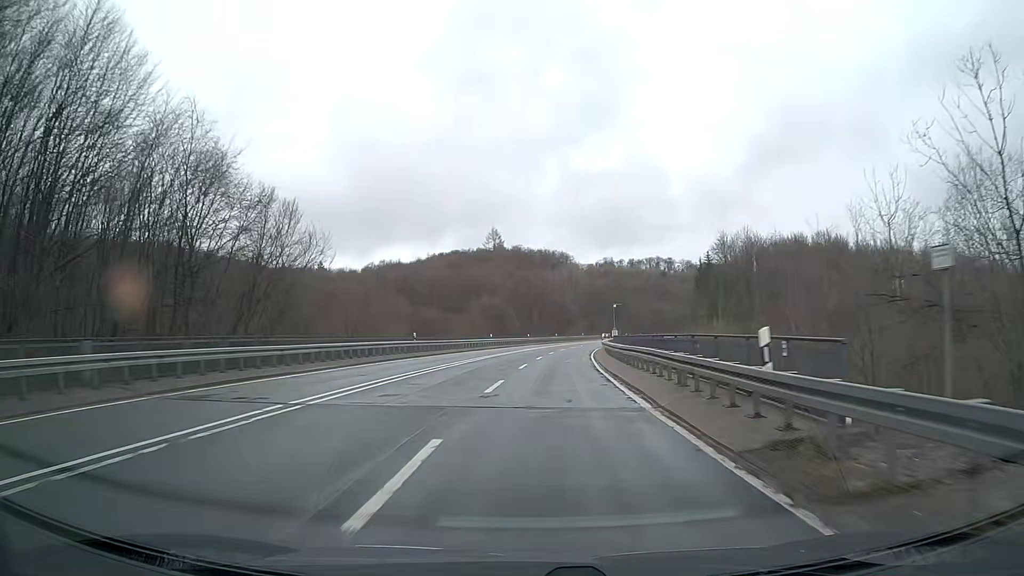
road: primary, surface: asphalt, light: Day
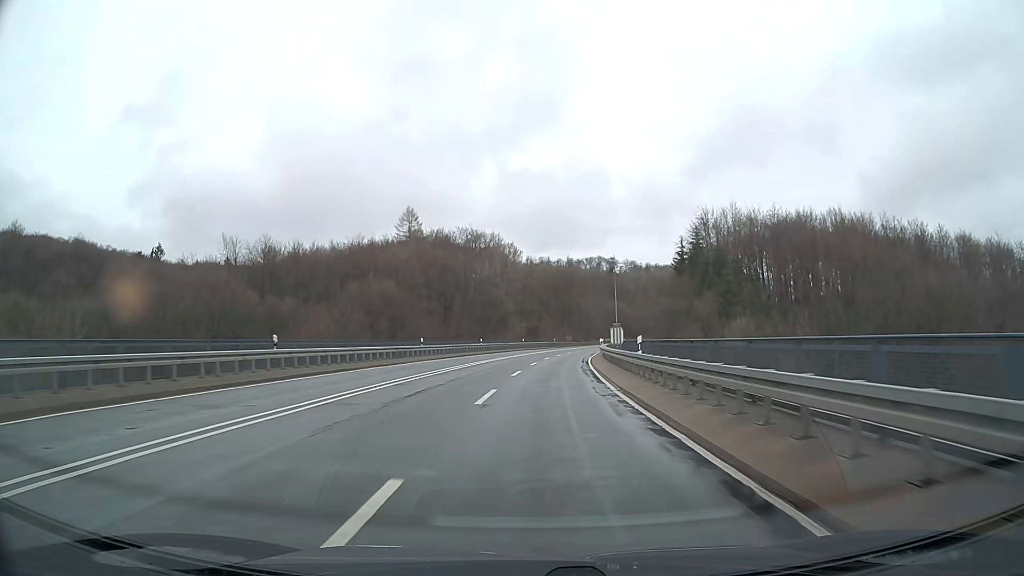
(+2.5, +50.1) m; +6°
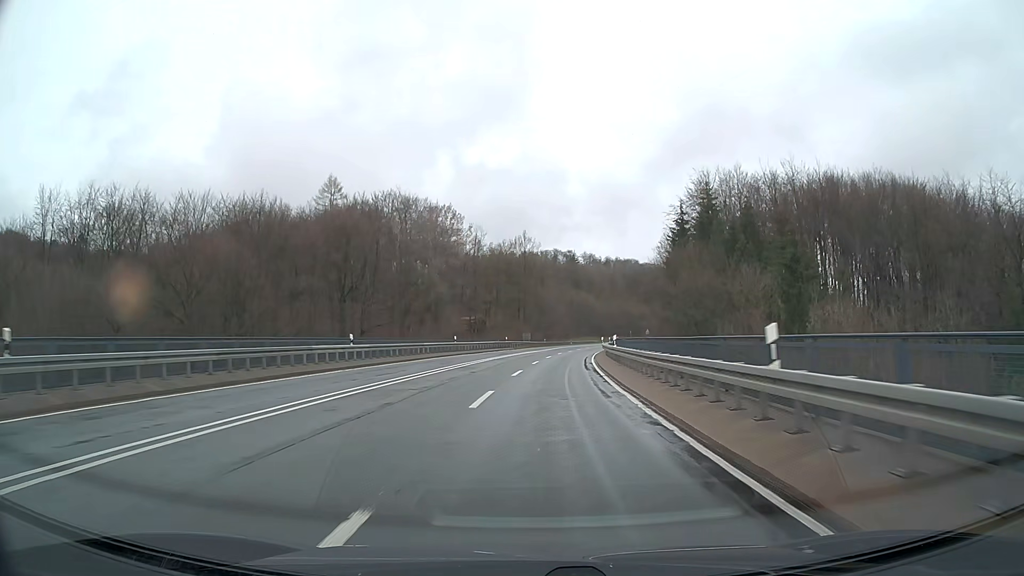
(+1.4, +37.5) m; +4°
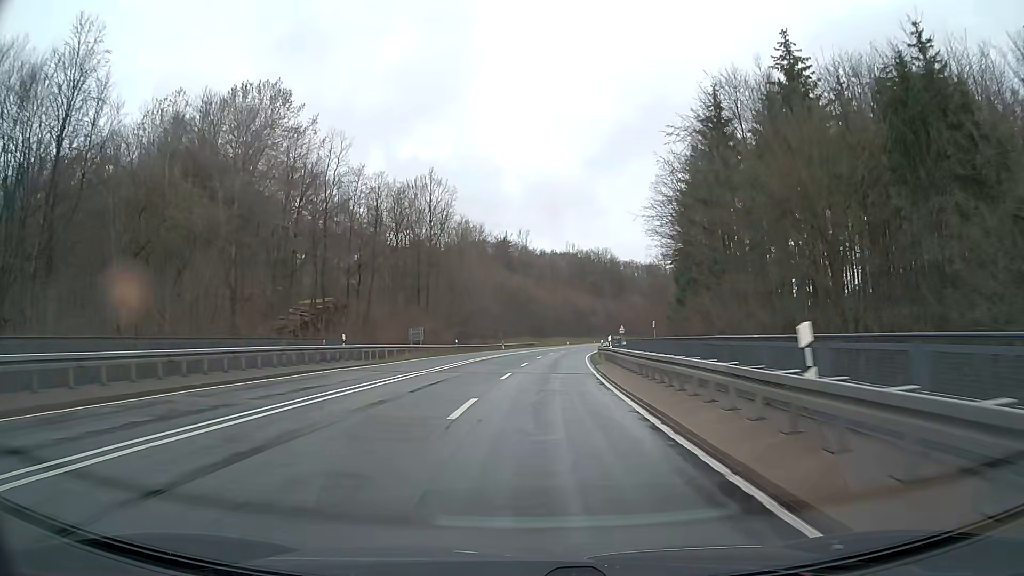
(+2.6, +50.0) m; +6°
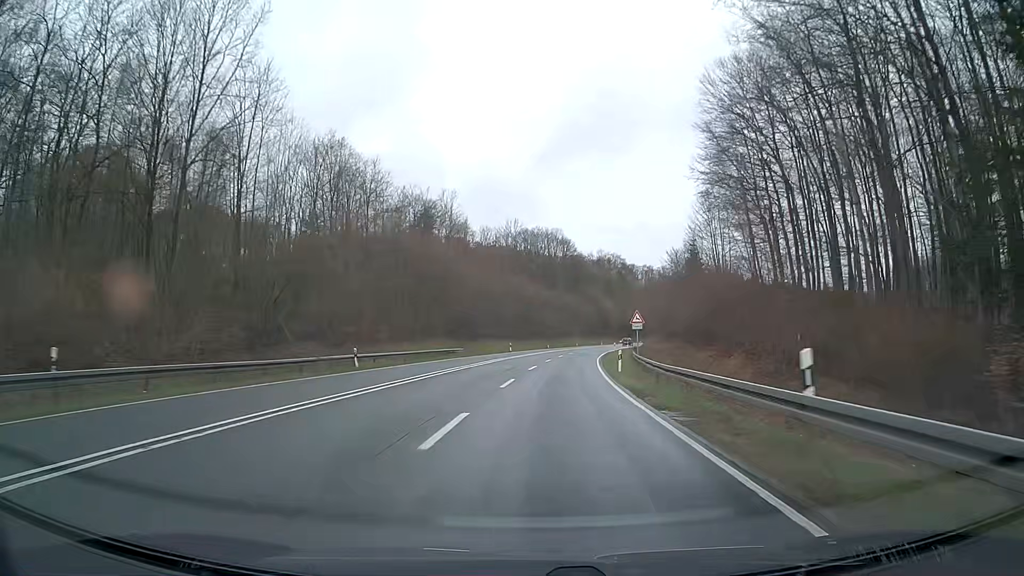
(+2.2, +50.0) m; +5°
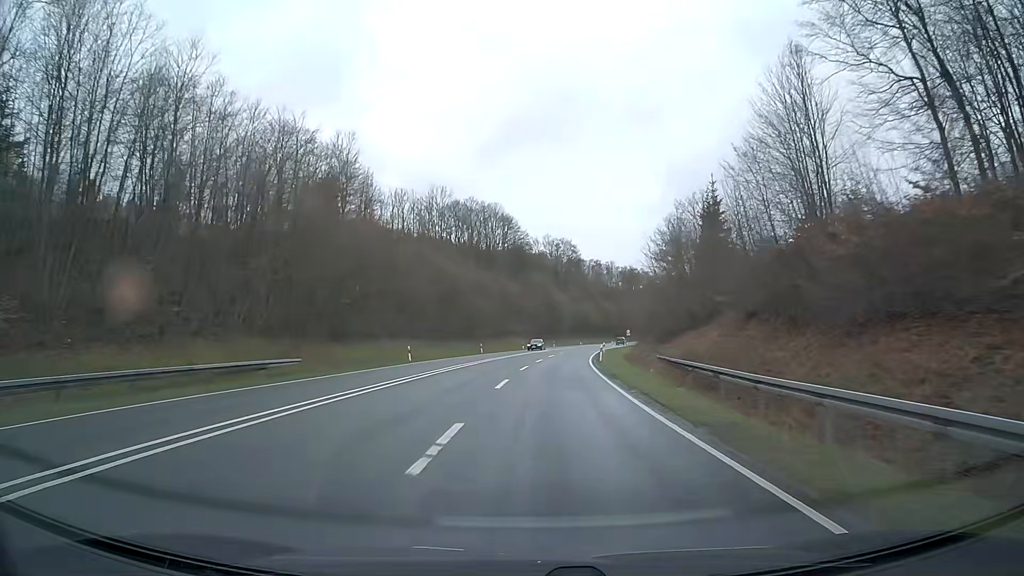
(+1.6, +37.6) m; +5°
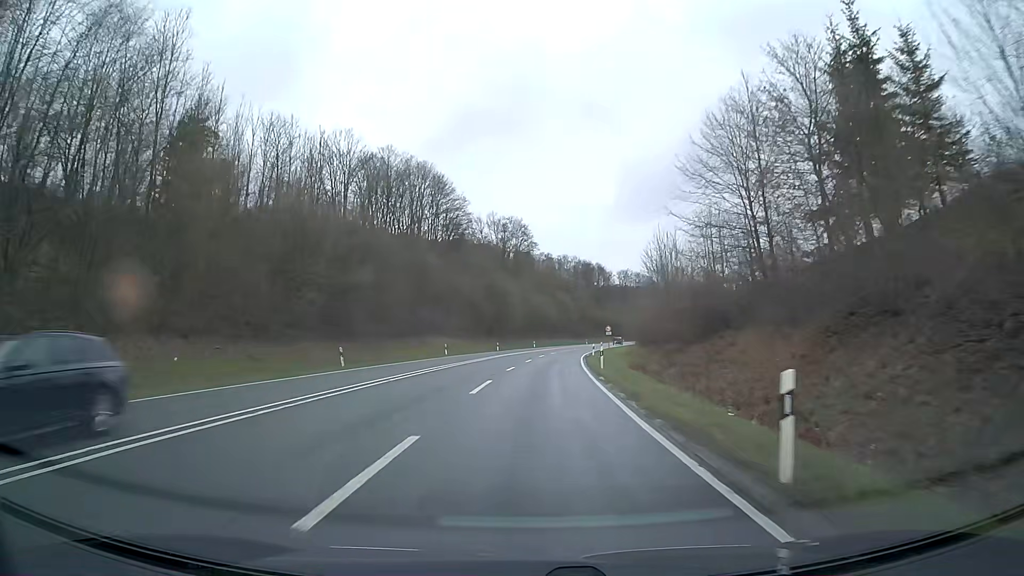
(+1.7, +37.6) m; +5°
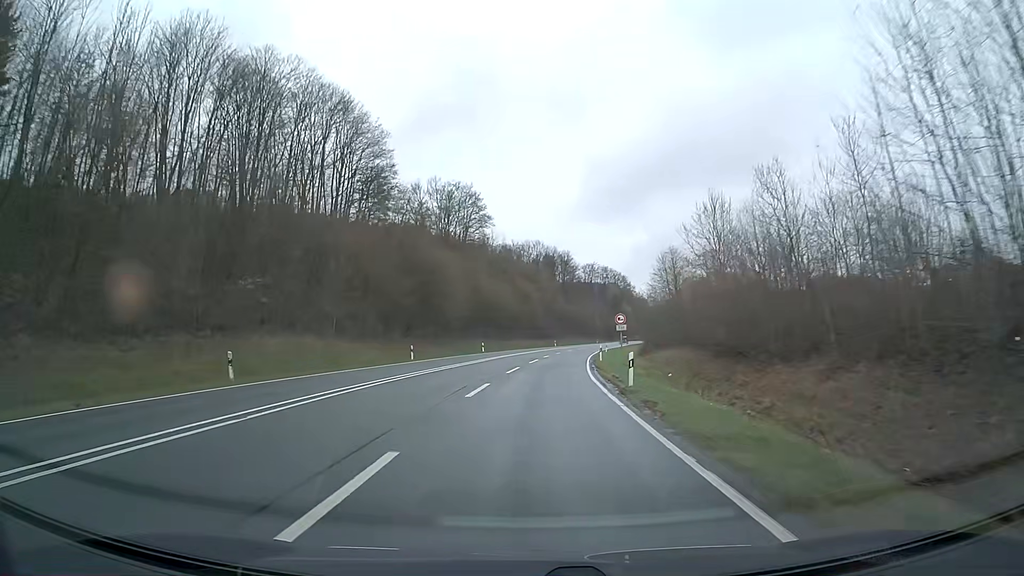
(+1.1, +37.6) m; +3°
(0, +10) (0, +20) (+1, +30) (+2, +40) (+3, +50) (+4, +60) (+5, +70) (+6, +80) (+8, +90) (+10, +99) m
